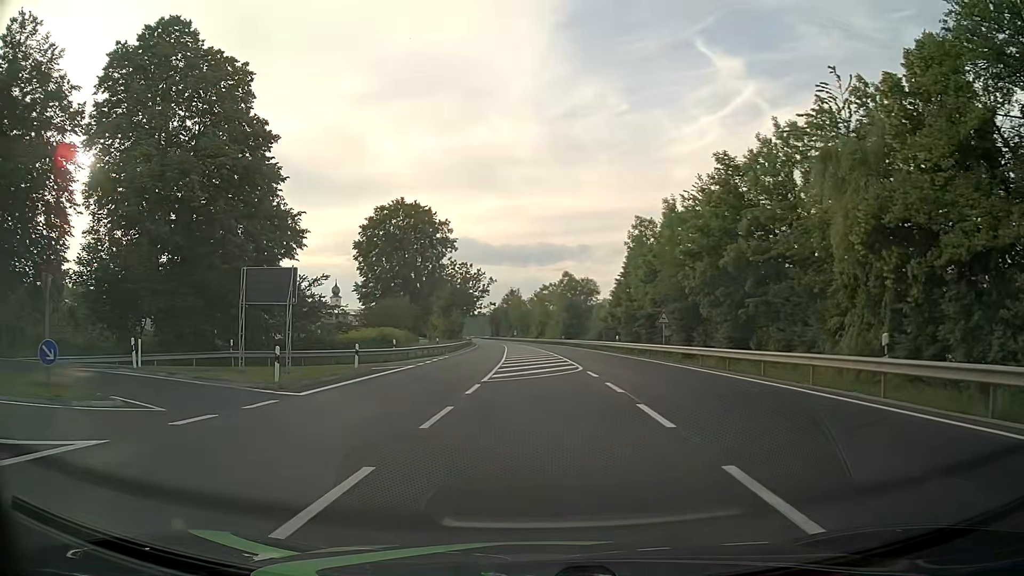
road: primary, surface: asphalt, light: Day
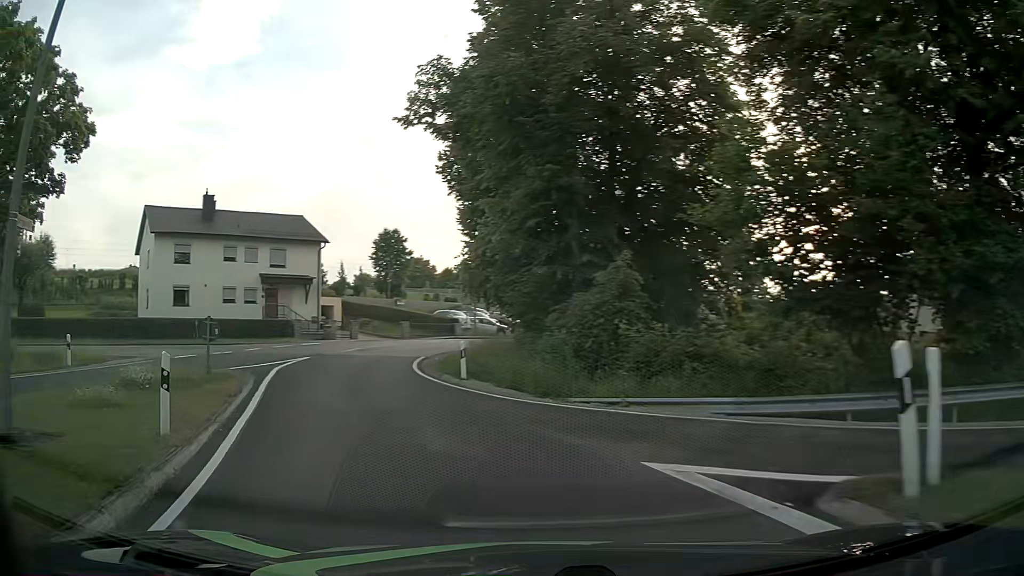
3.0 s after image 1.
(-10.0, +17.9) m; -64°
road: unclassified
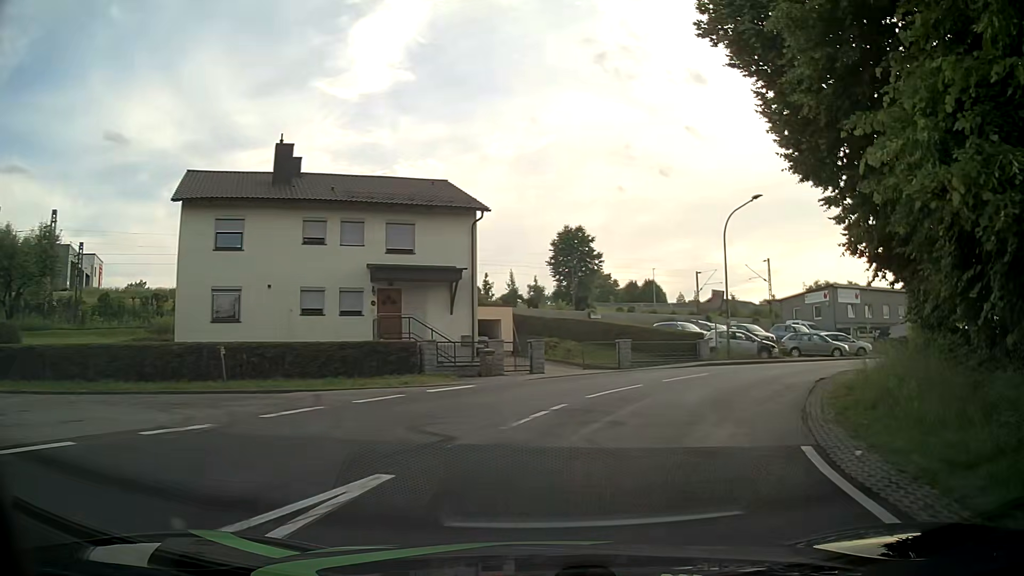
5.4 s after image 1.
(-5.5, +18.5) m; -17°
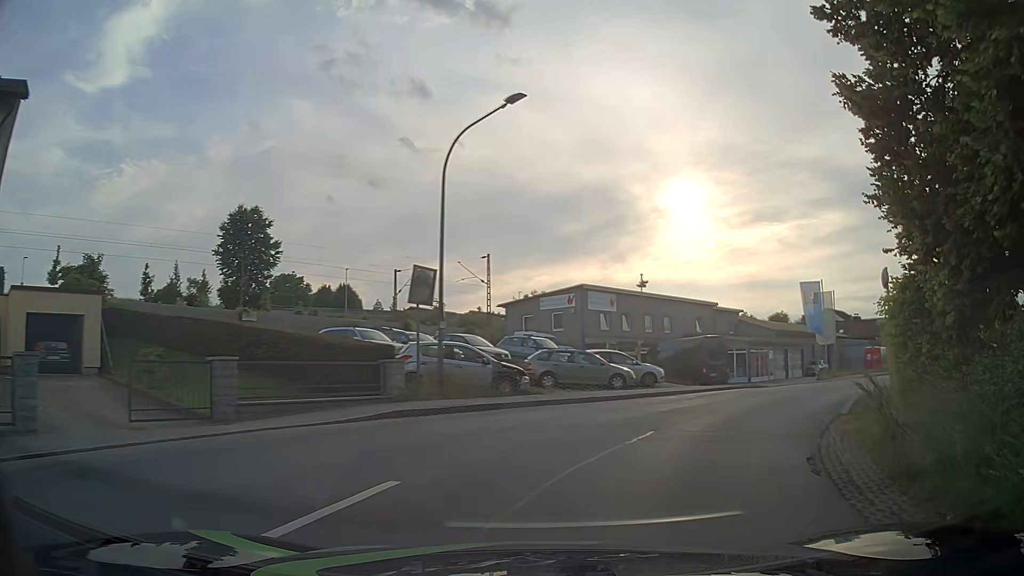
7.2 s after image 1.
(+3.0, +14.4) m; +24°
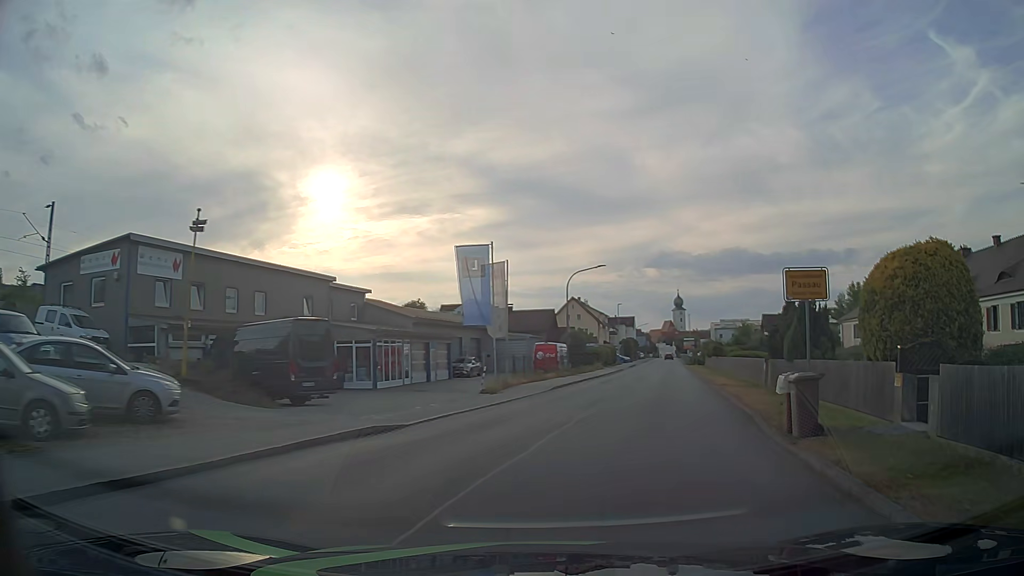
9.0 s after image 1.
(+4.3, +14.7) m; +32°
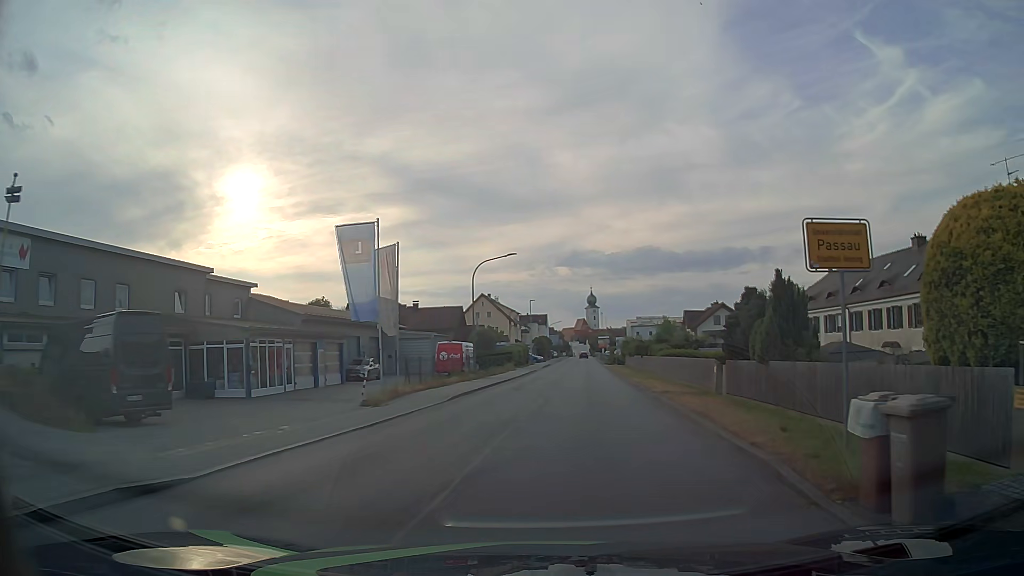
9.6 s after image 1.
(+0.5, +5.5) m; +9°
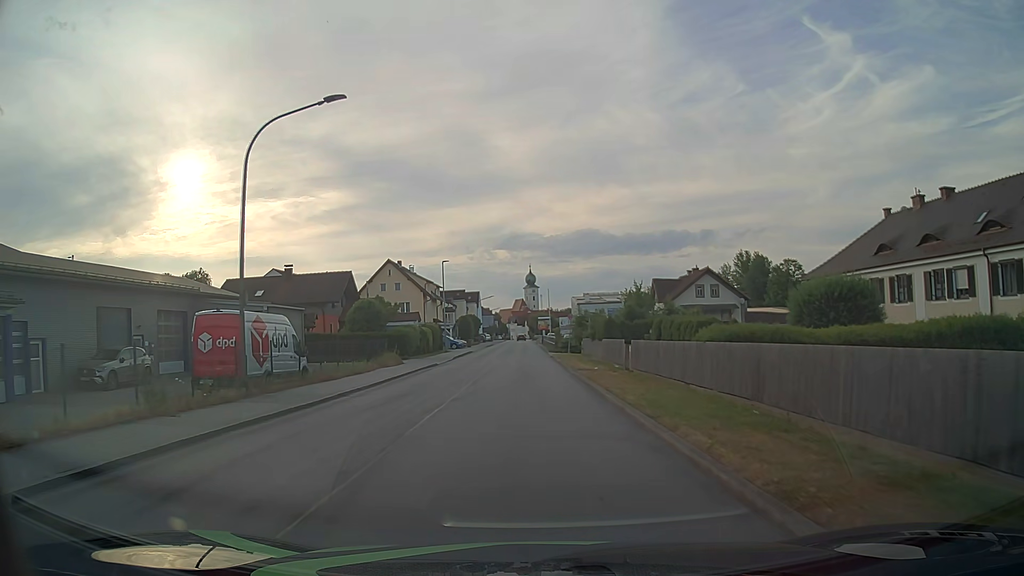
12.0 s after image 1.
(+2.0, +25.0) m; +5°
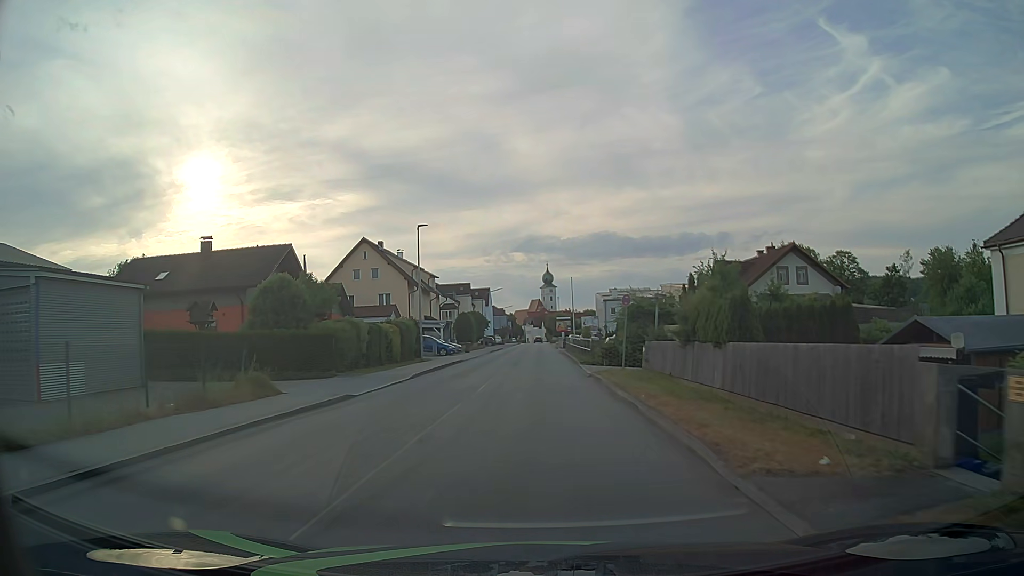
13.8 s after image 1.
(-0.2, +20.3) m; -1°
(0, +10) (0, +20) (0, +30) (0, +40) (0, +50) (0, +60) (0, +70) (0, +80) (0, +90) (0, +100) m
